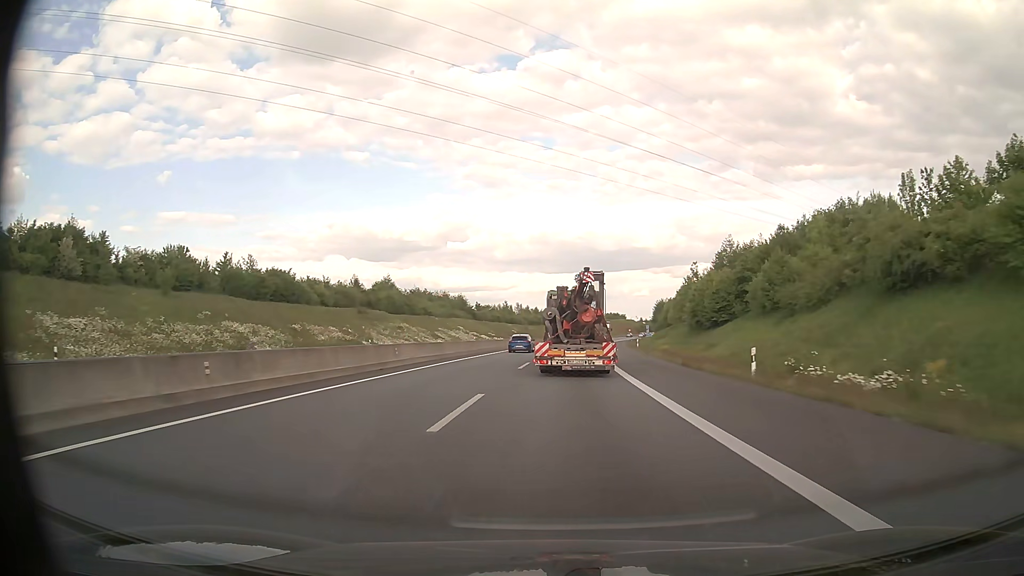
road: motorway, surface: asphalt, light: Day
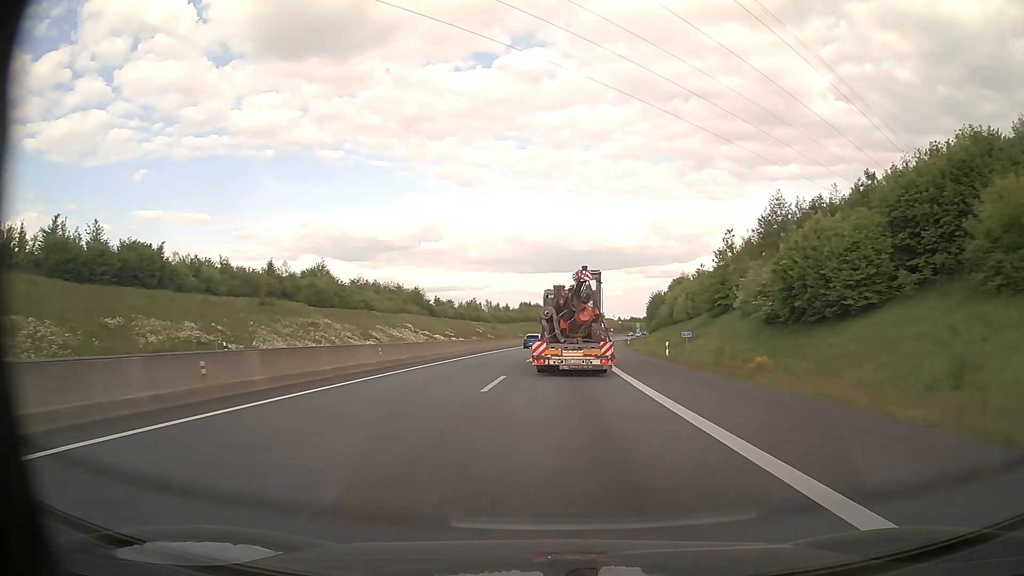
(+0.5, +29.7) m; +2°
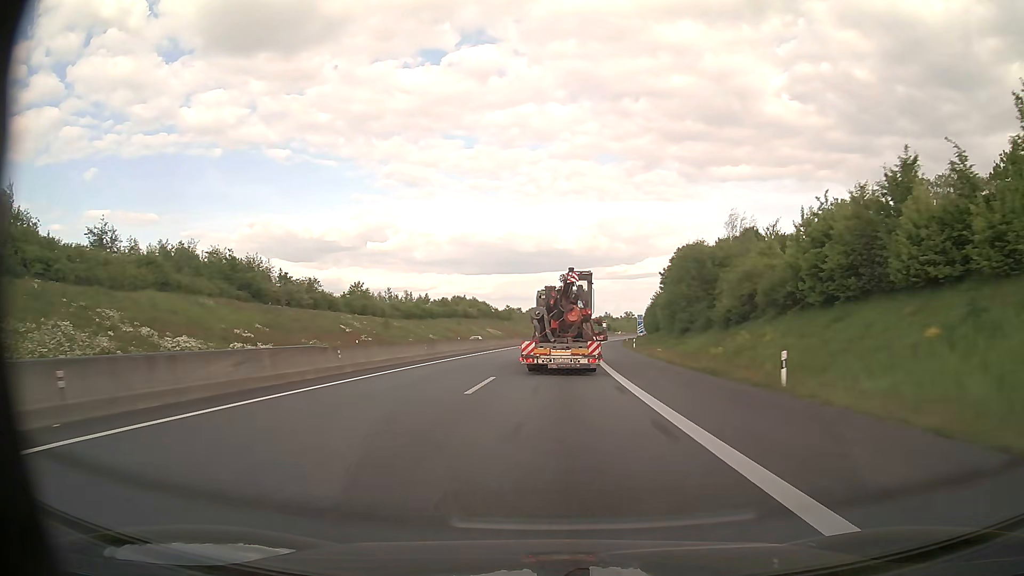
(+3.2, +73.2) m; +5°
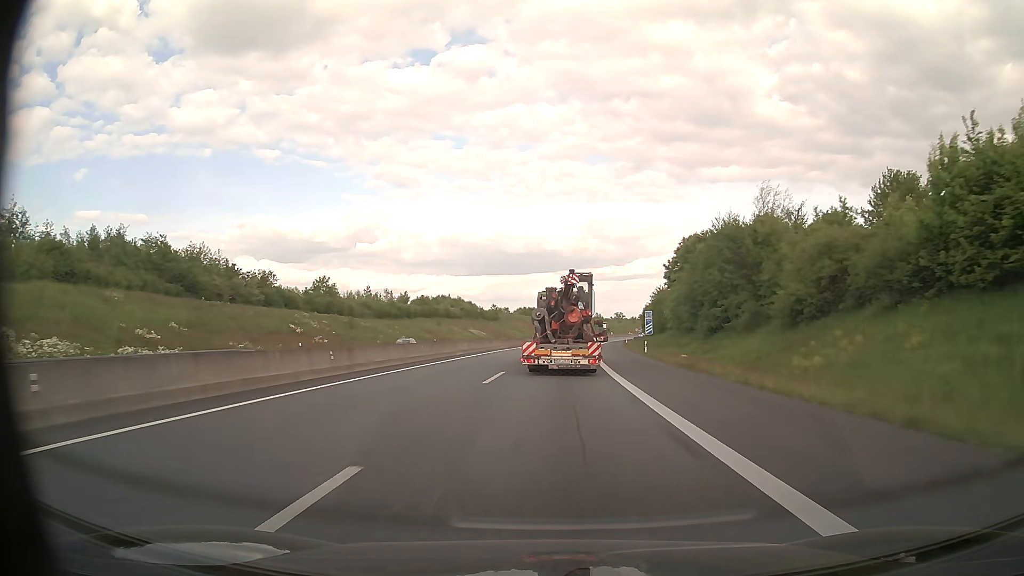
(+0.1, +14.5) m; +1°
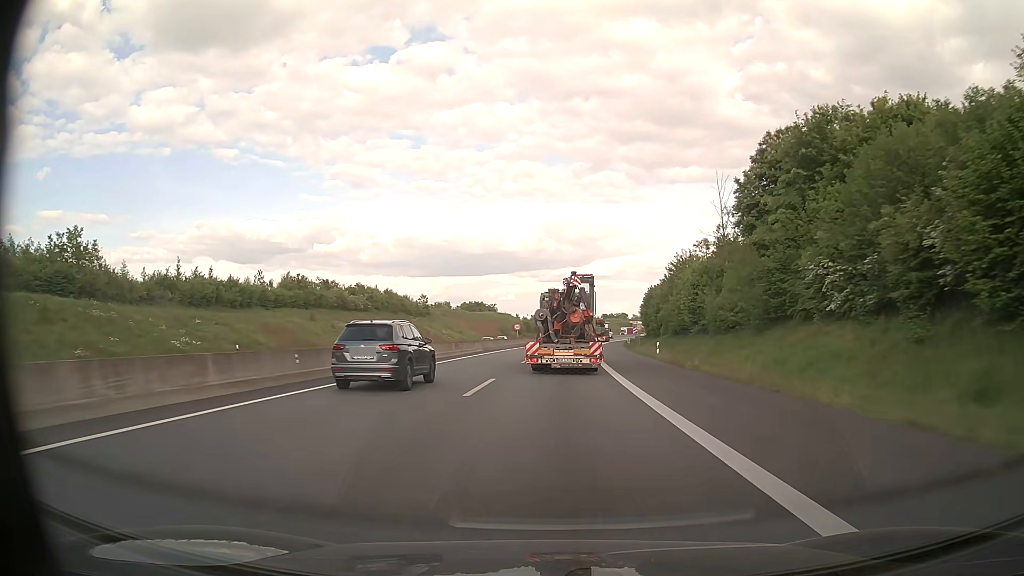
(+1.7, +58.4) m; +3°
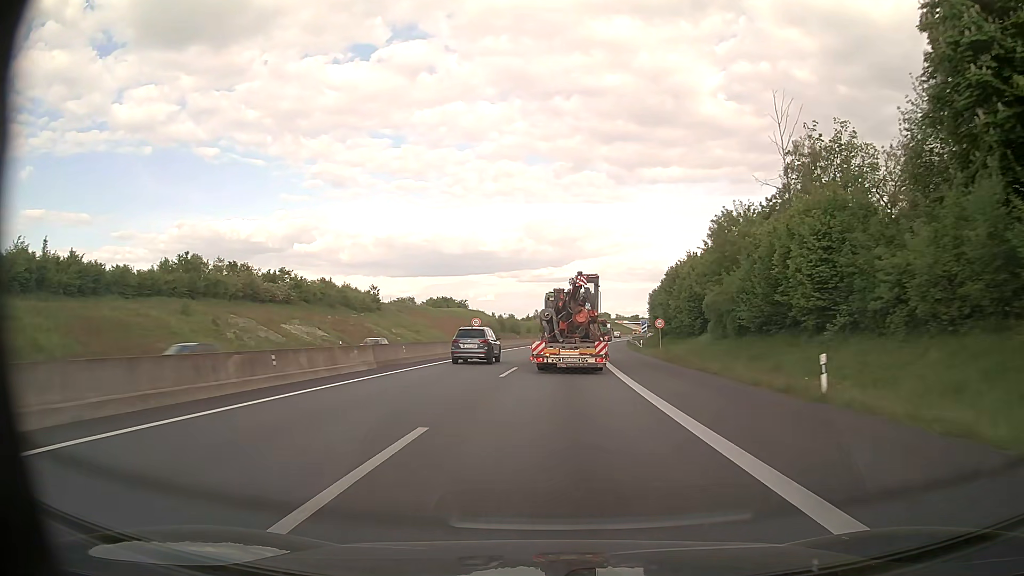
(+0.5, +29.5) m; +2°
(0, +10) (0, +20) (0, +30) (+1, +40) (+1, +50) (+2, +60) (+3, +70) (+4, +80) (+5, +90) (+6, +100) m
